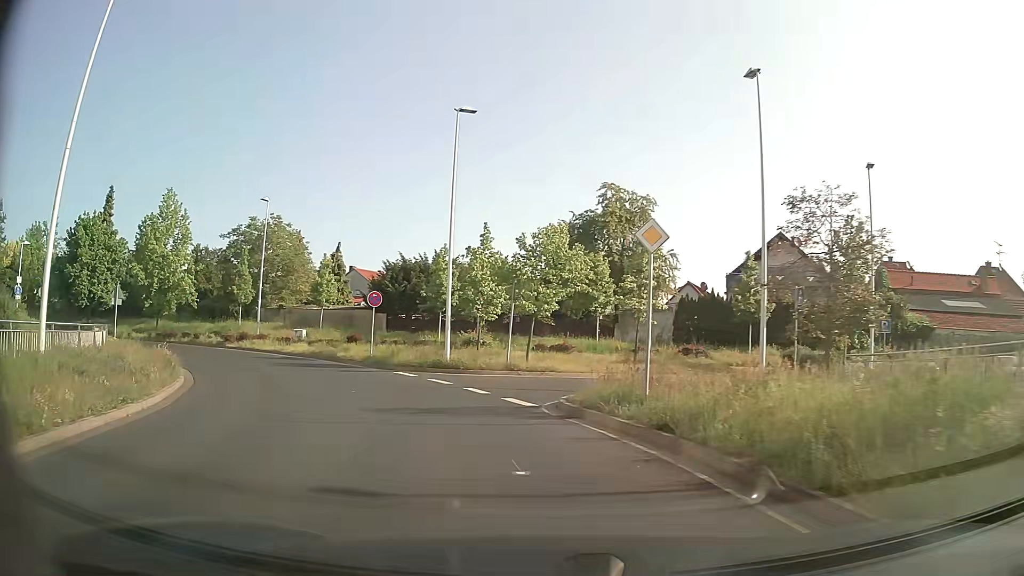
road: tertiary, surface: asphalt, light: Day
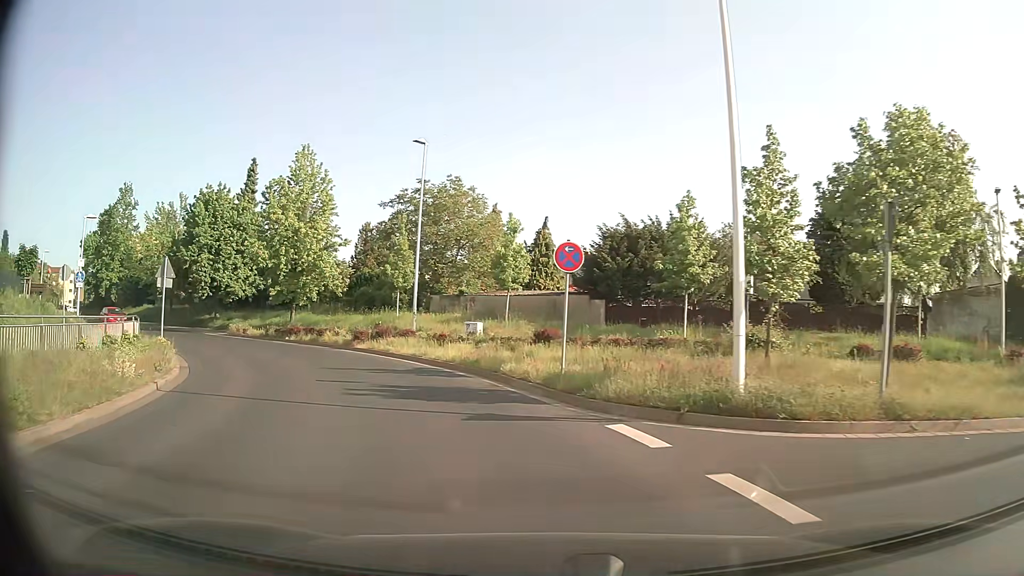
(-2.3, +13.8) m; -19°
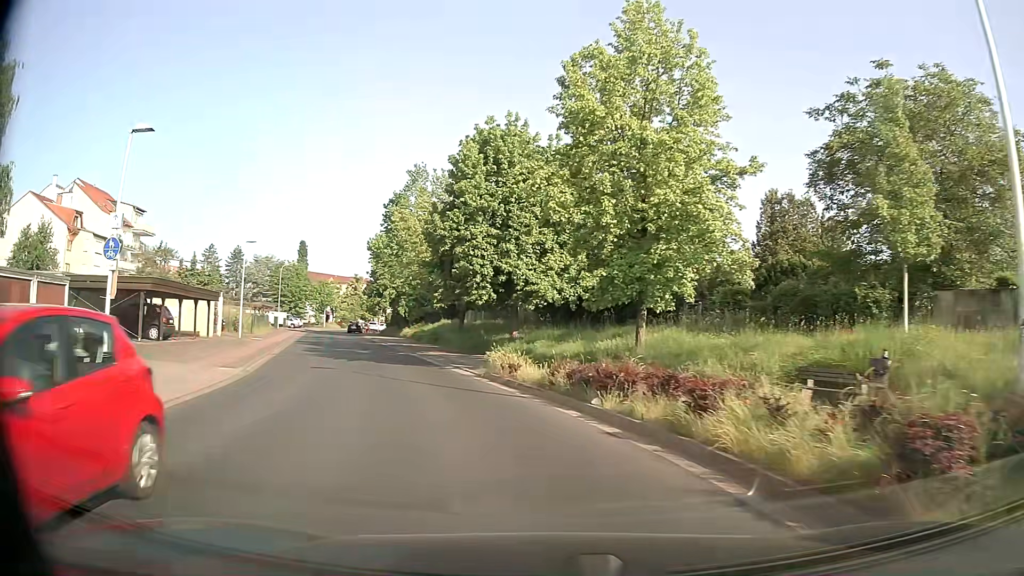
(-6.5, +22.3) m; -33°
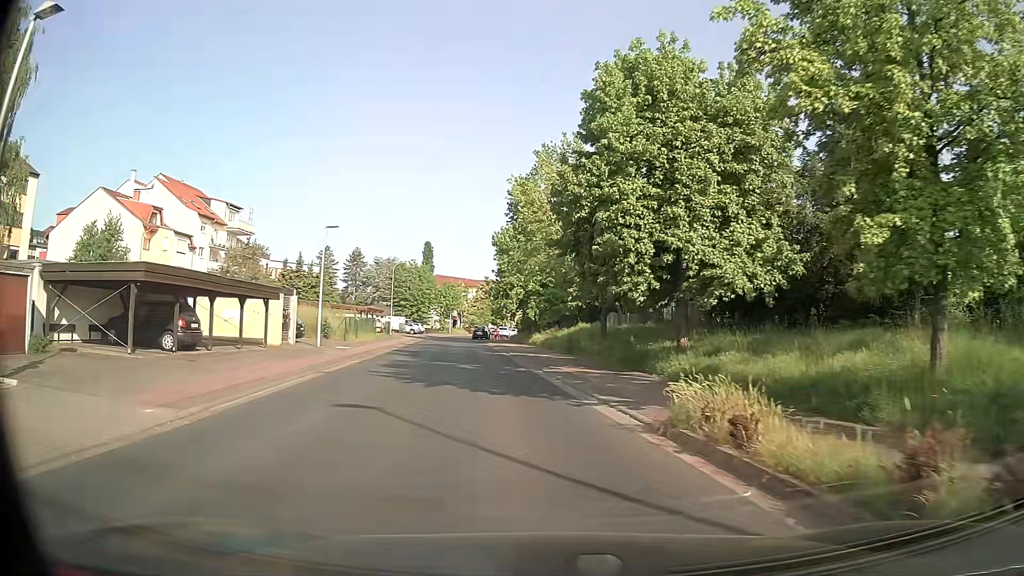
(-1.0, +9.3) m; -12°
(-1, +10) (-2, +20) (-3, +30) (-4, +40) (-5, +50) (-6, +60) (-8, +70) (-10, +79) (-10, +89) (-9, +99) m
